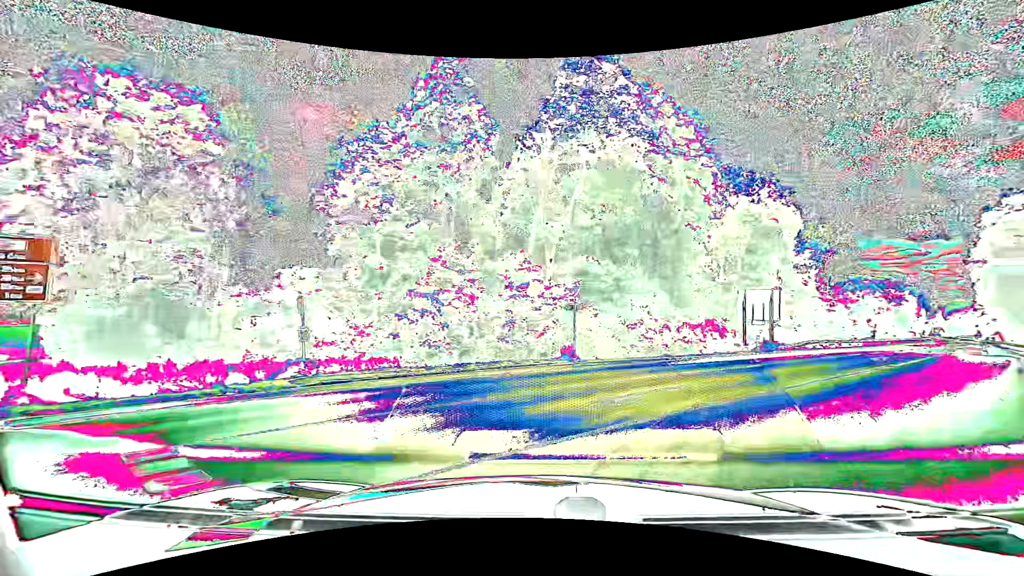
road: primary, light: Day
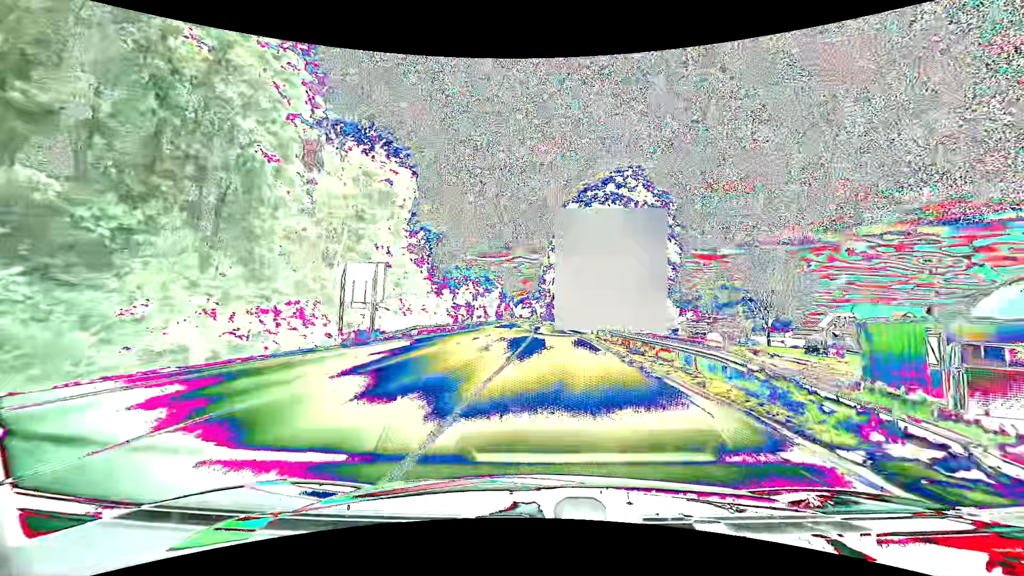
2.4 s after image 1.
(+5.4, +11.5) m; +41°
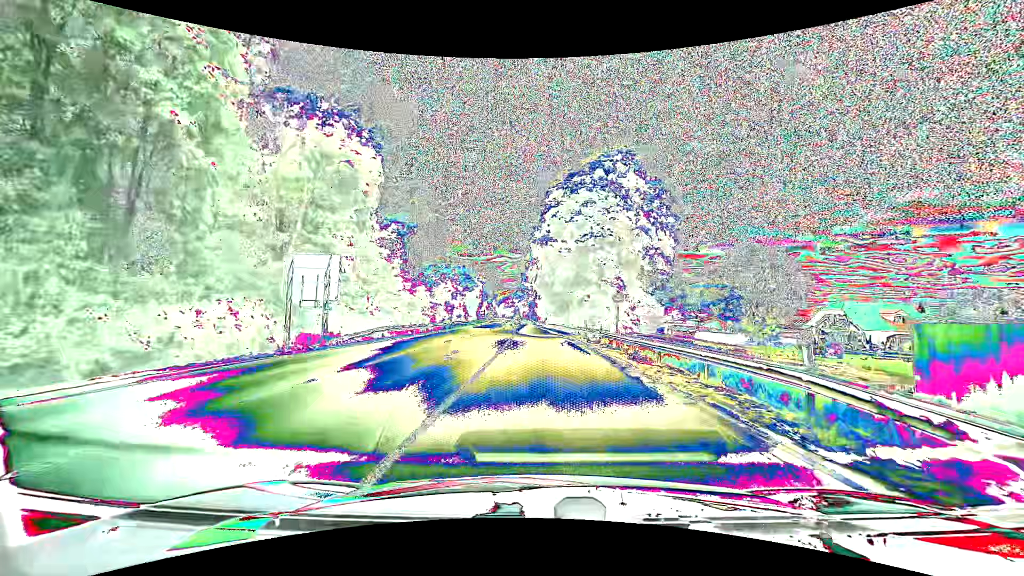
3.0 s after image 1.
(+0.1, +4.4) m; +2°
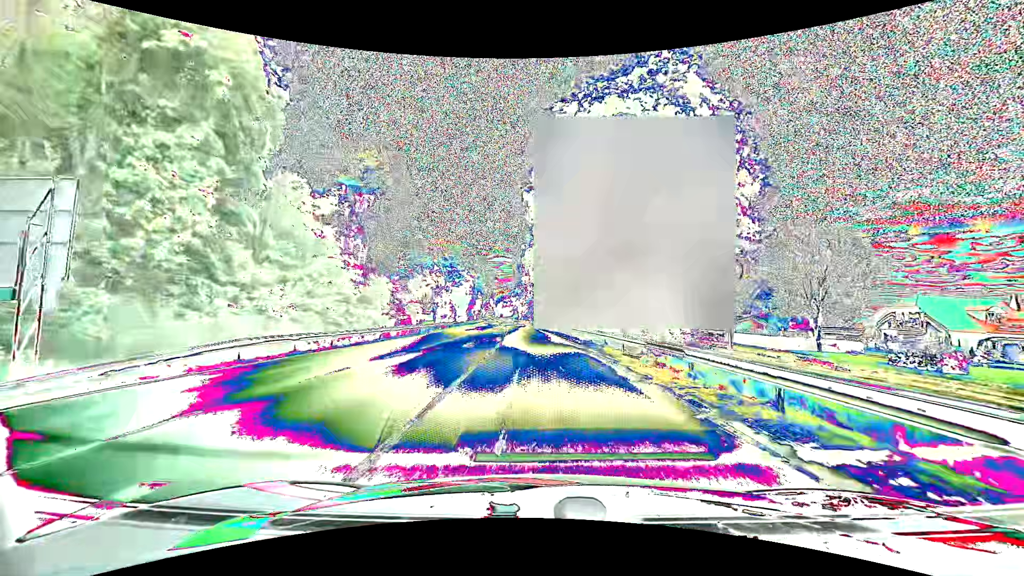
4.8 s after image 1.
(+0.2, +16.0) m; 0°
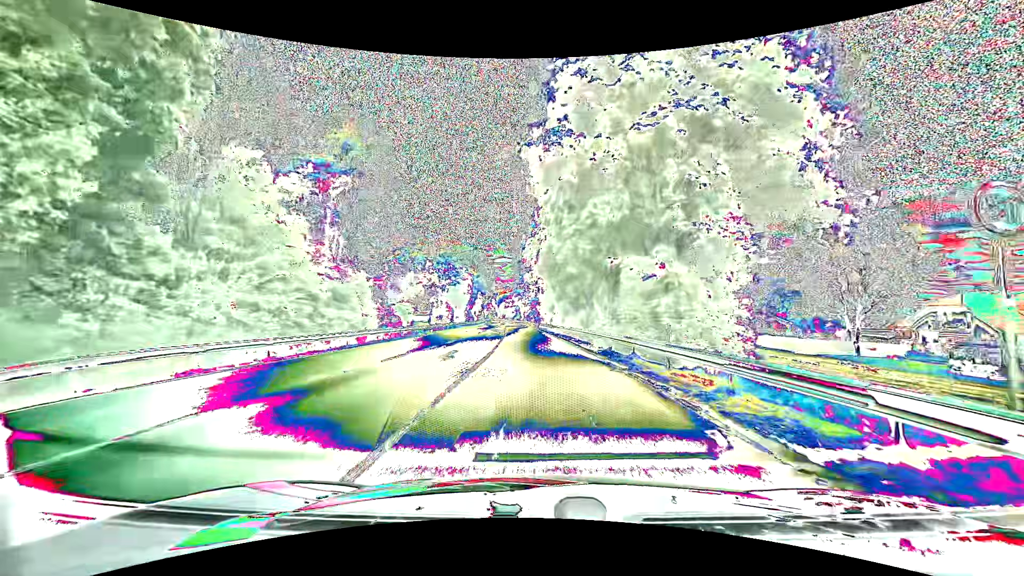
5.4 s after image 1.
(0.0, +6.3) m; -1°
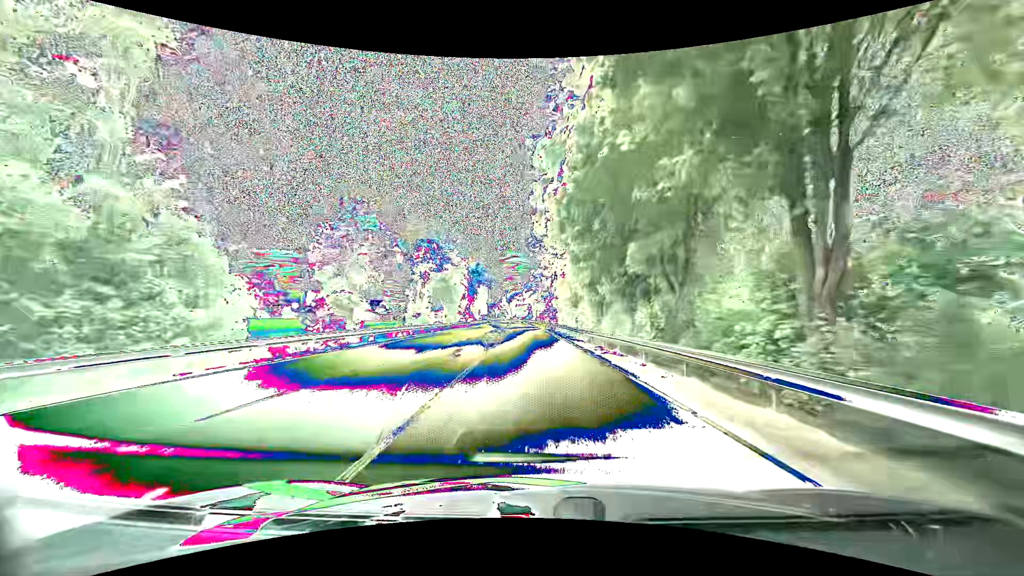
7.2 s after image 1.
(-0.2, +22.2) m; -1°
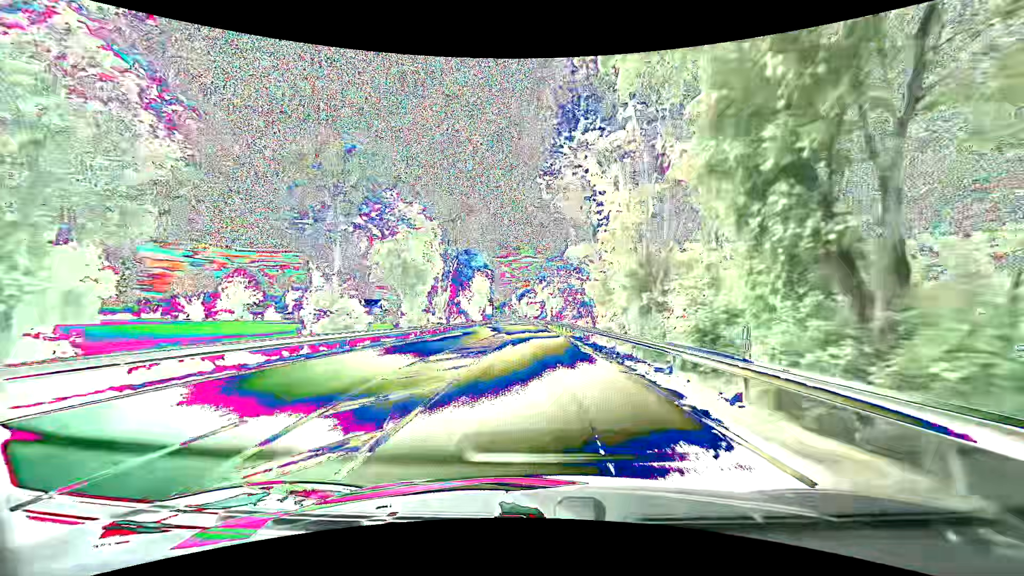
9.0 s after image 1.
(-0.5, +27.4) m; -2°
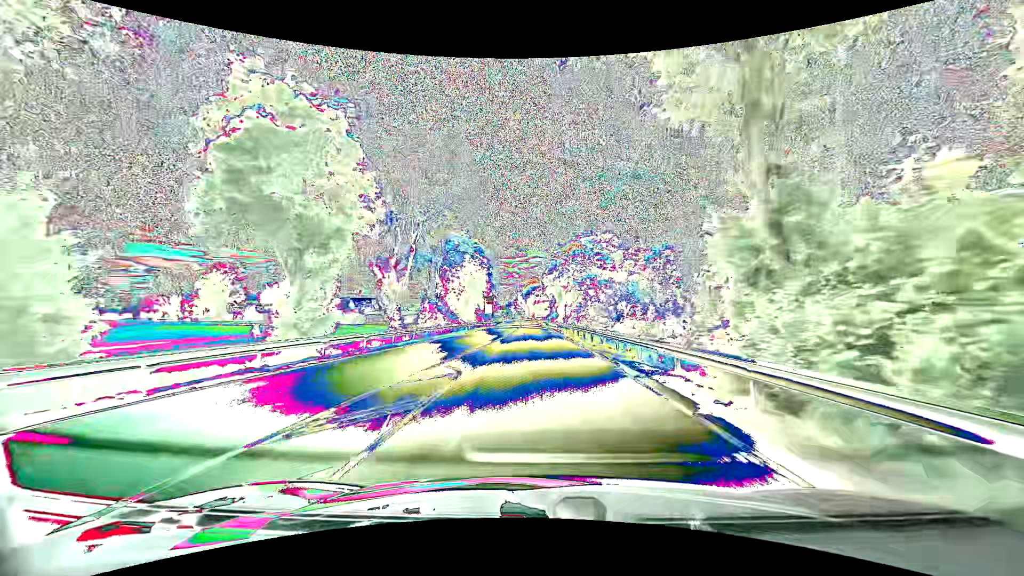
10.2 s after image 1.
(0.0, +20.9) m; -1°
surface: asphalt
(0, +10) (0, +20) (0, +30) (0, +40) (-1, +50) (-1, +60) (-1, +70) (-1, +80) (-2, +90) (-2, +100) m
